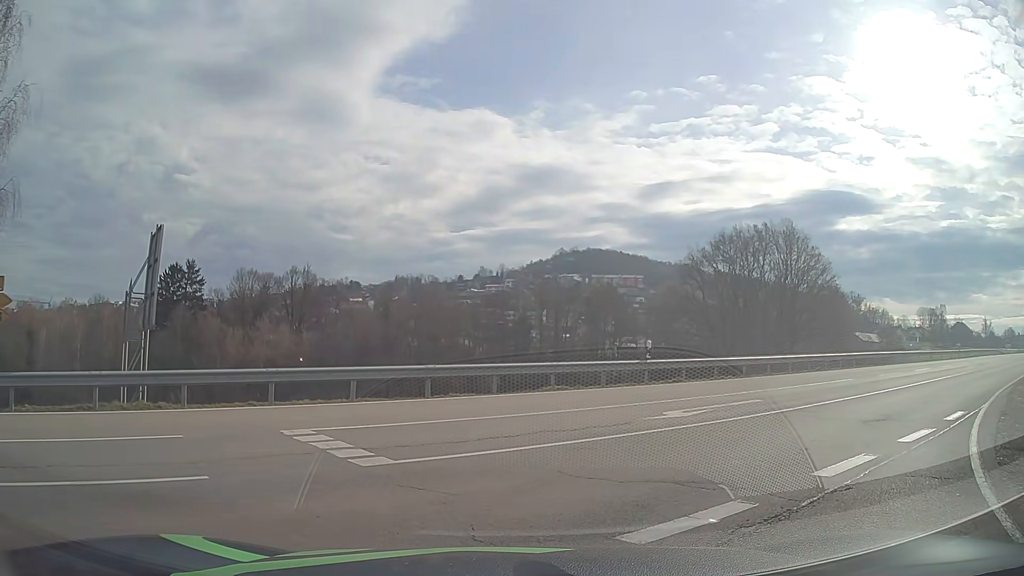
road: secondary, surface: asphalt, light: Day
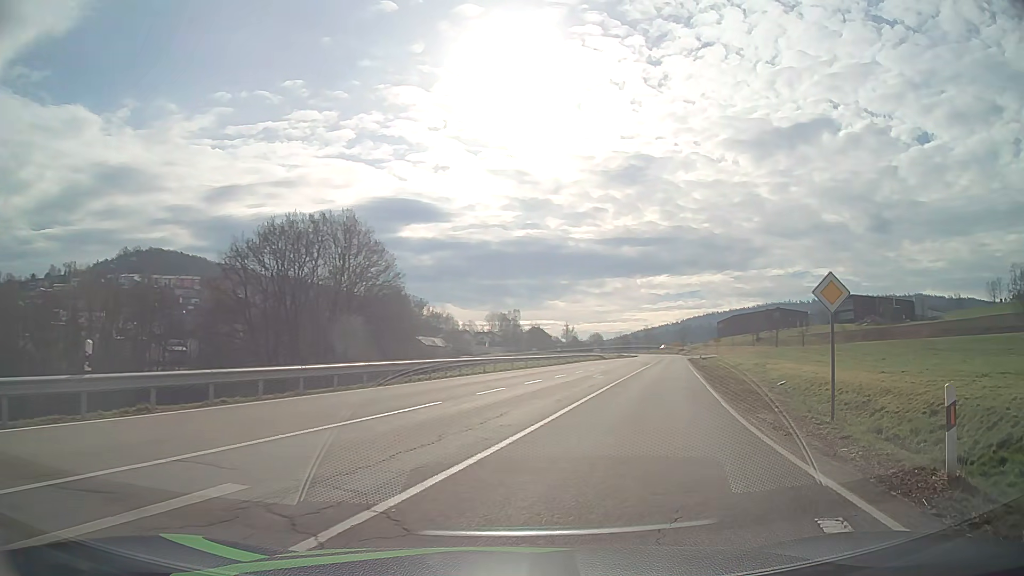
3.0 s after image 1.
(+3.5, +9.4) m; +39°
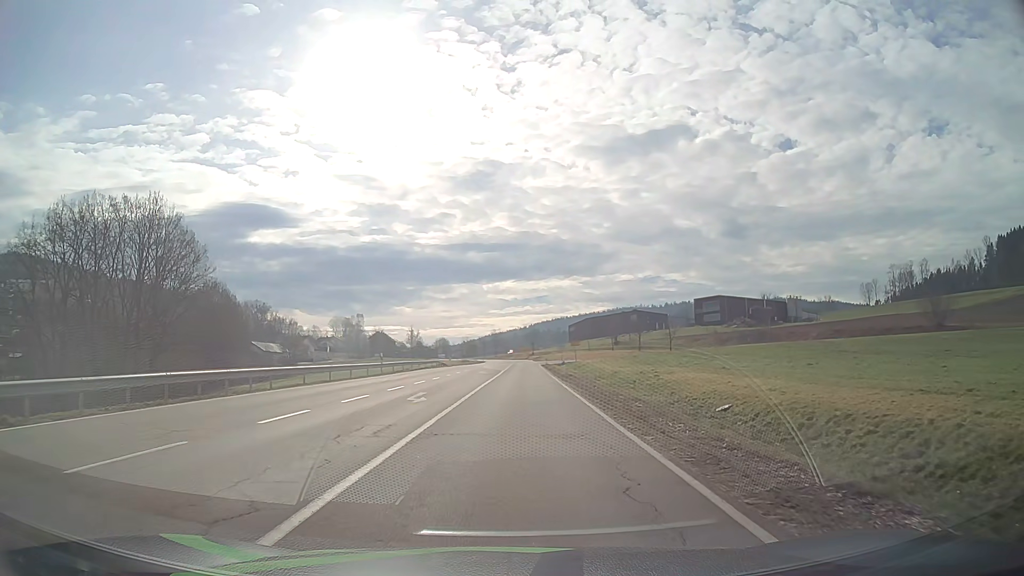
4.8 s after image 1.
(+2.3, +12.5) m; +13°
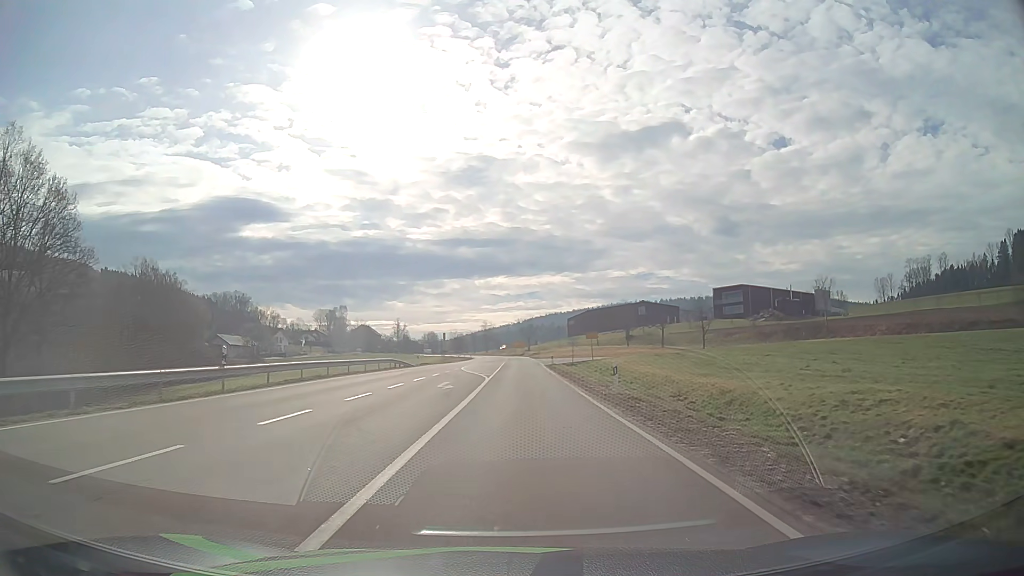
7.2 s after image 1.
(+0.2, +25.2) m; 0°
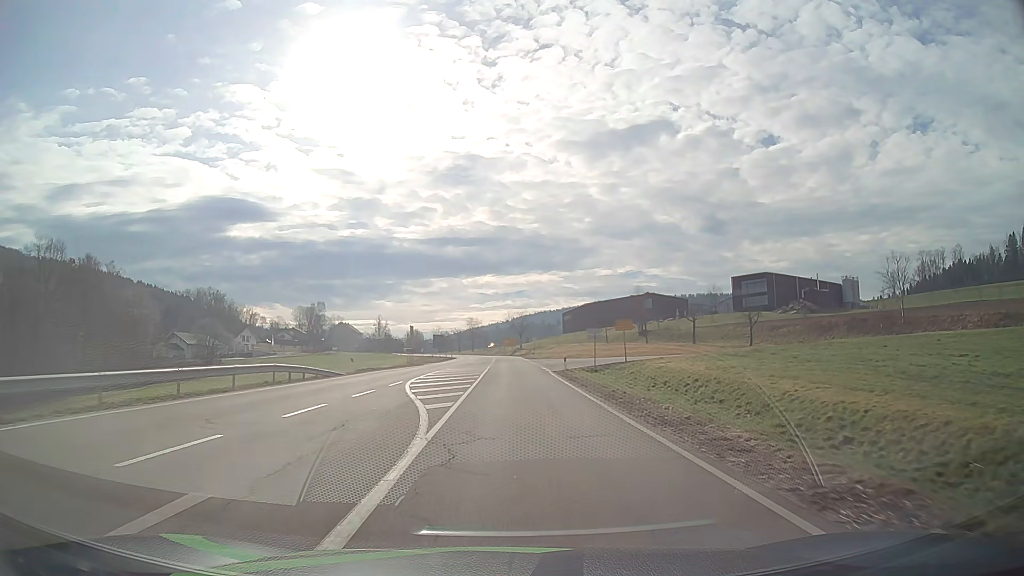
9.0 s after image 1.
(+0.2, +23.2) m; +1°
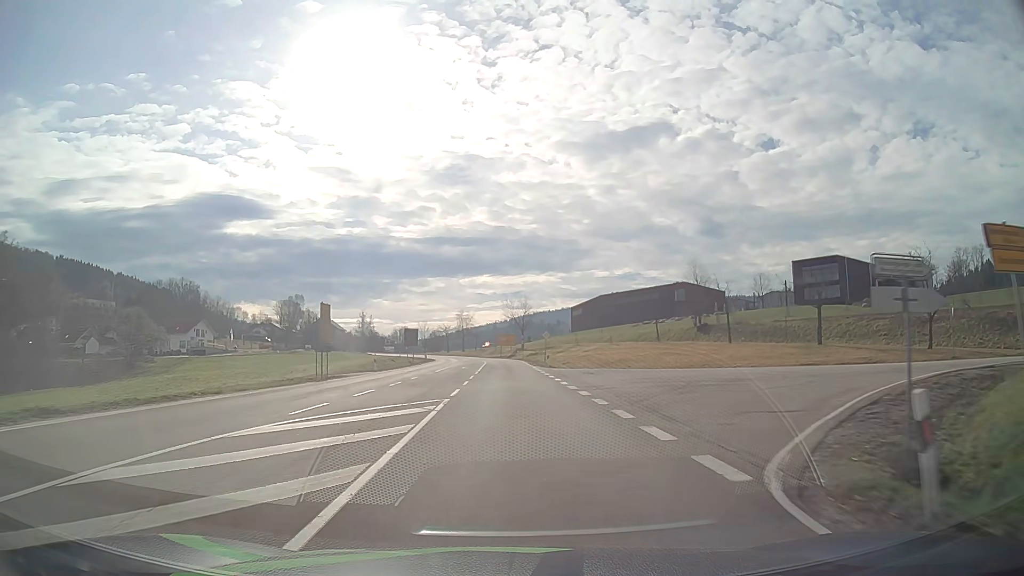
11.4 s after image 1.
(+0.1, +34.5) m; 0°
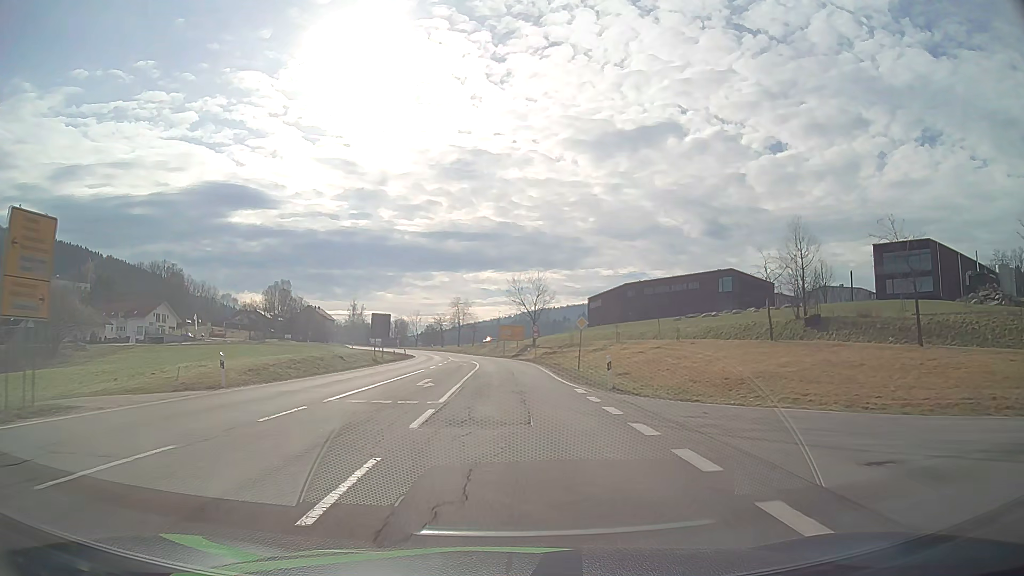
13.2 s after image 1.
(-0.1, +26.7) m; 0°
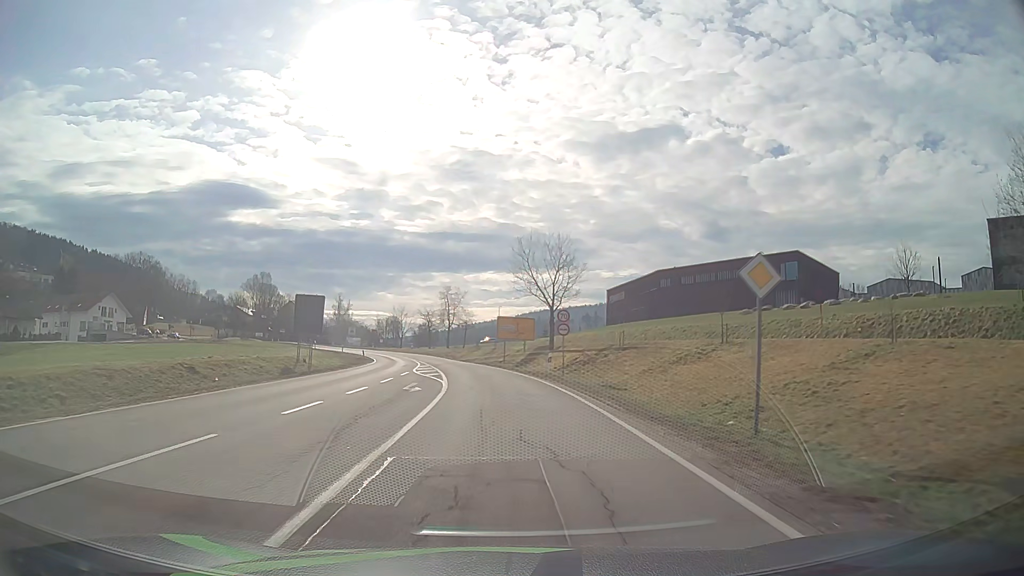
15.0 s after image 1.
(+0.1, +26.6) m; 0°
(0, +10) (0, +20) (-1, +30) (-2, +40) (-4, +50) (-6, +60) (-8, +69) (-11, +79) (-15, +88) (-19, +97) m
